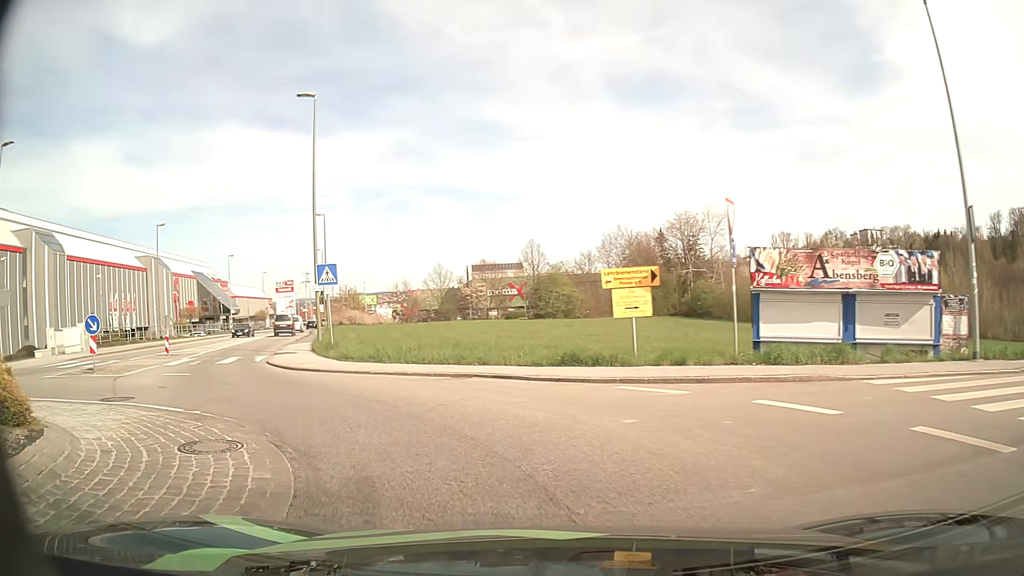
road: tertiary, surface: asphalt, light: Day
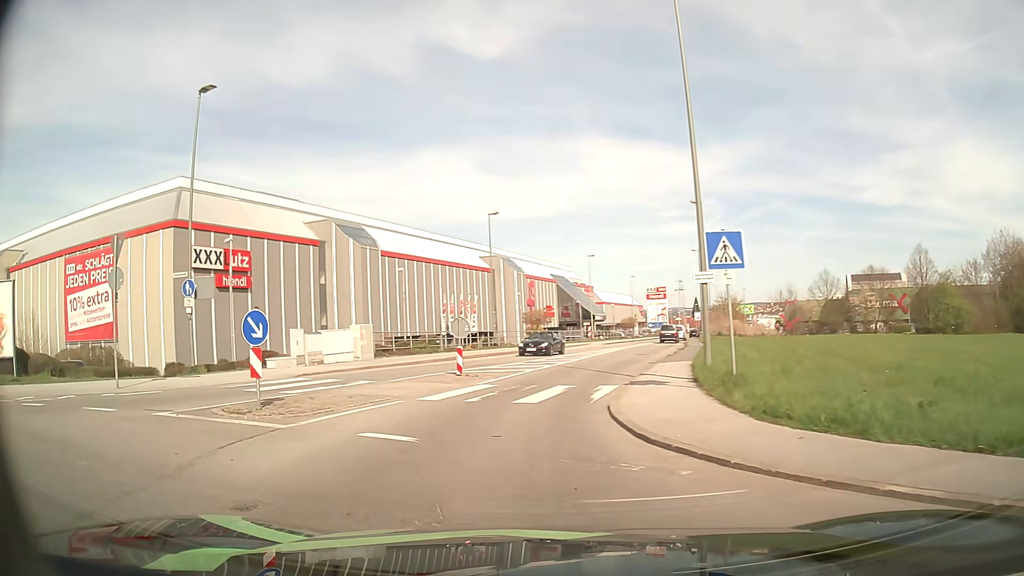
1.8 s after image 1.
(-2.9, +9.9) m; -31°
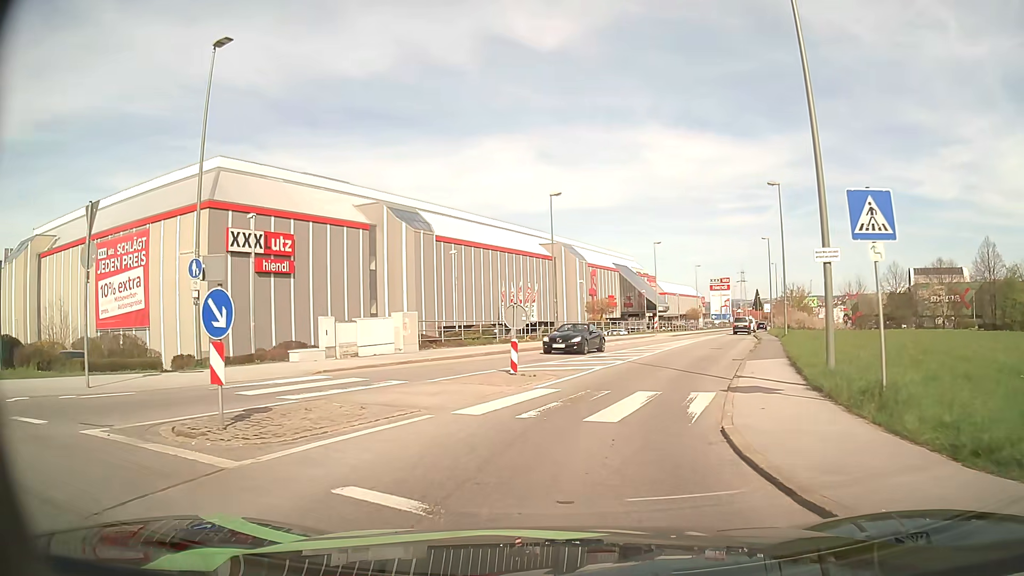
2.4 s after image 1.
(-0.2, +3.7) m; -5°
(0, +10) (+2, +20) (+5, +29) (+8, +39) (+12, +48) (+15, +58) (+19, +67) (+22, +76) (+25, +86) (+29, +95) m
